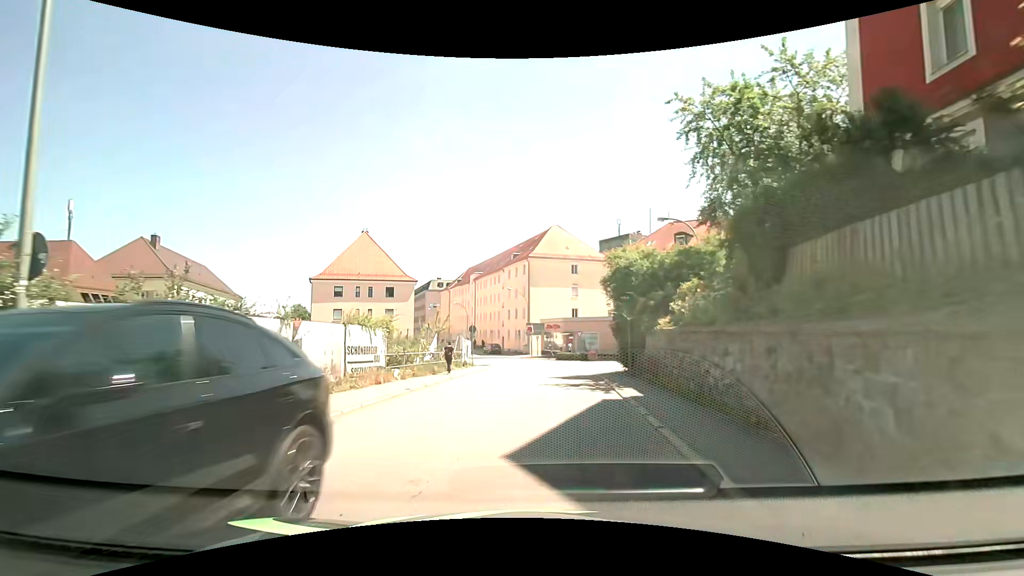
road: tertiary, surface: asphalt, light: Day
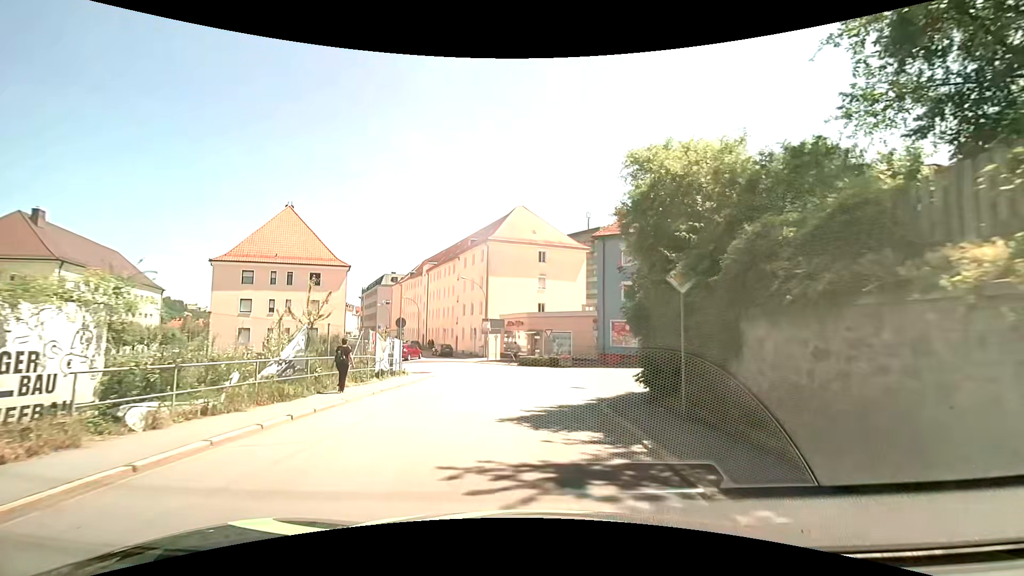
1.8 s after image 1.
(+0.5, +11.3) m; +5°
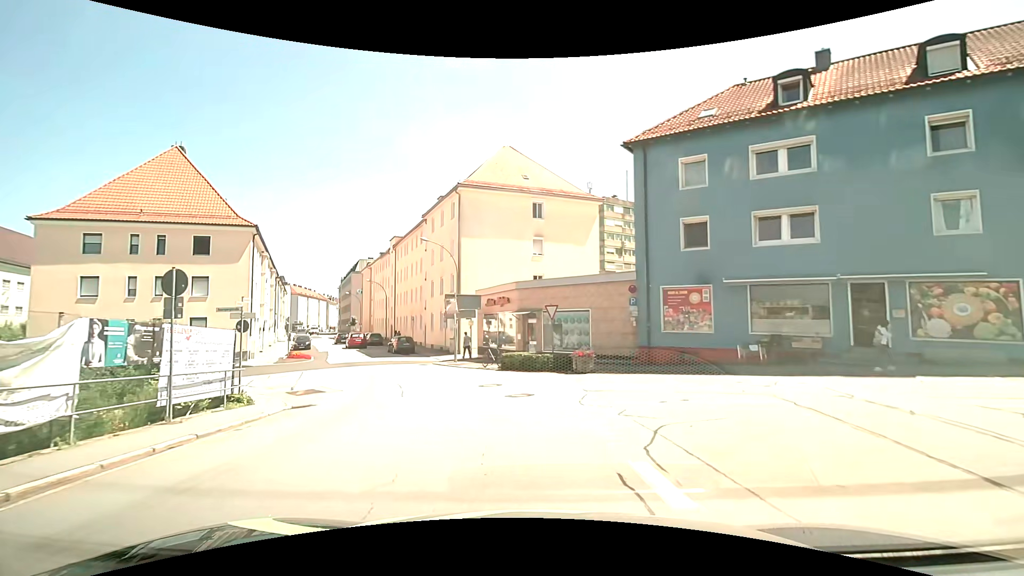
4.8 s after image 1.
(+0.2, +17.1) m; +1°
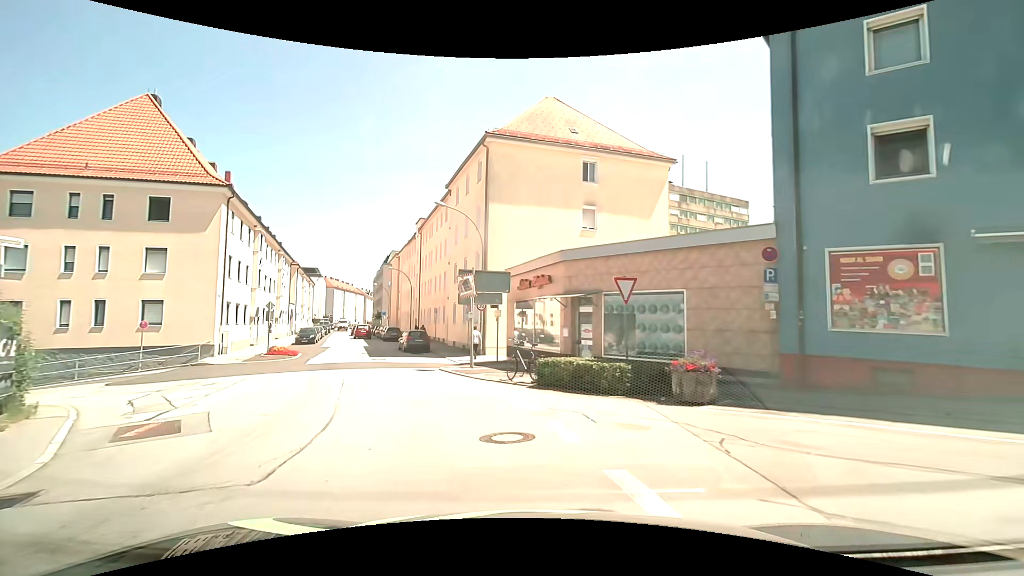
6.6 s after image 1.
(-0.4, +9.3) m; -5°
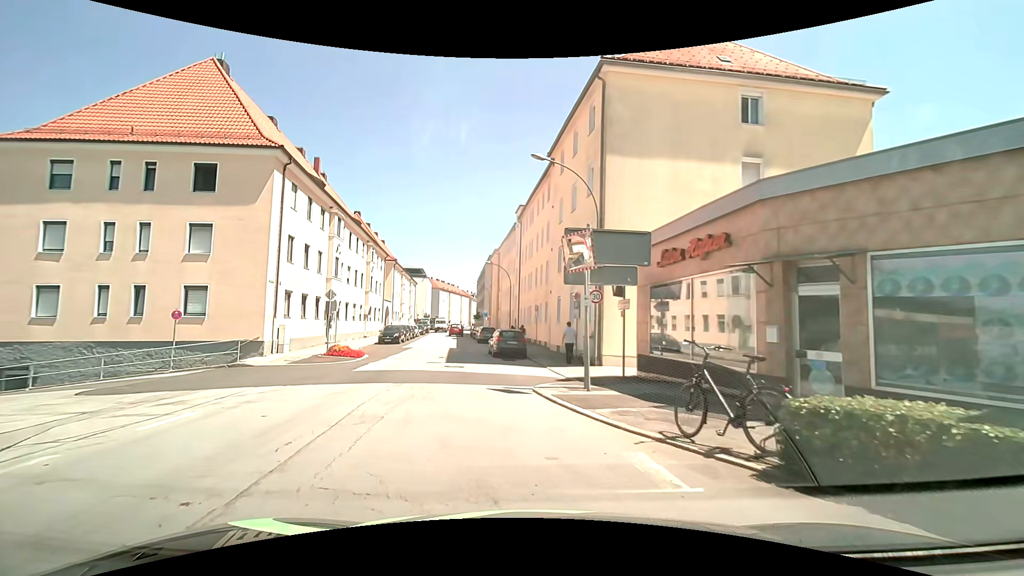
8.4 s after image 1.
(-0.8, +8.0) m; -12°
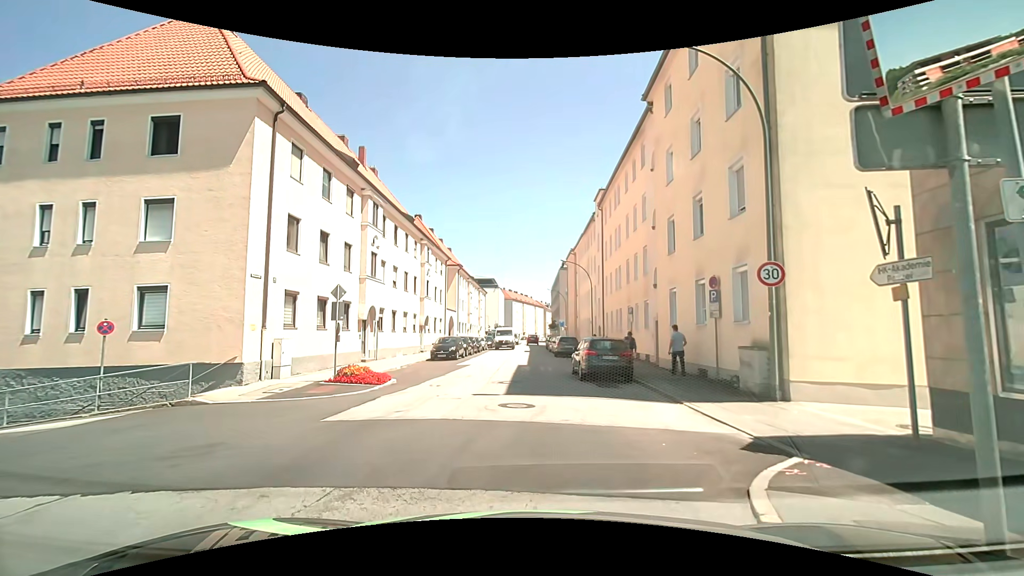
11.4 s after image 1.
(-0.8, +8.4) m; -8°
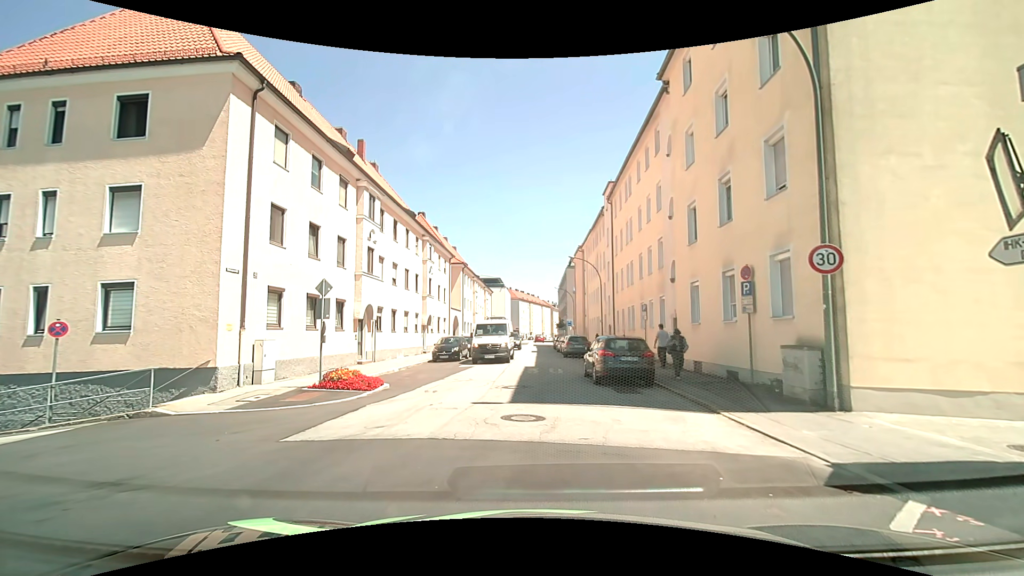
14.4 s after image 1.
(0.0, +1.7) m; 0°
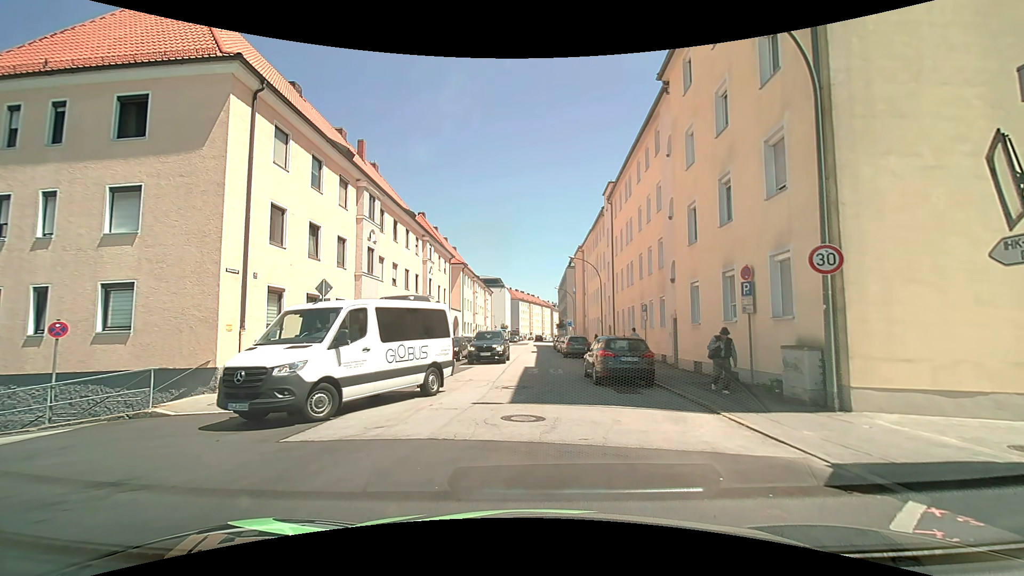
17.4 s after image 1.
(0.0, +0.1) m; 0°
